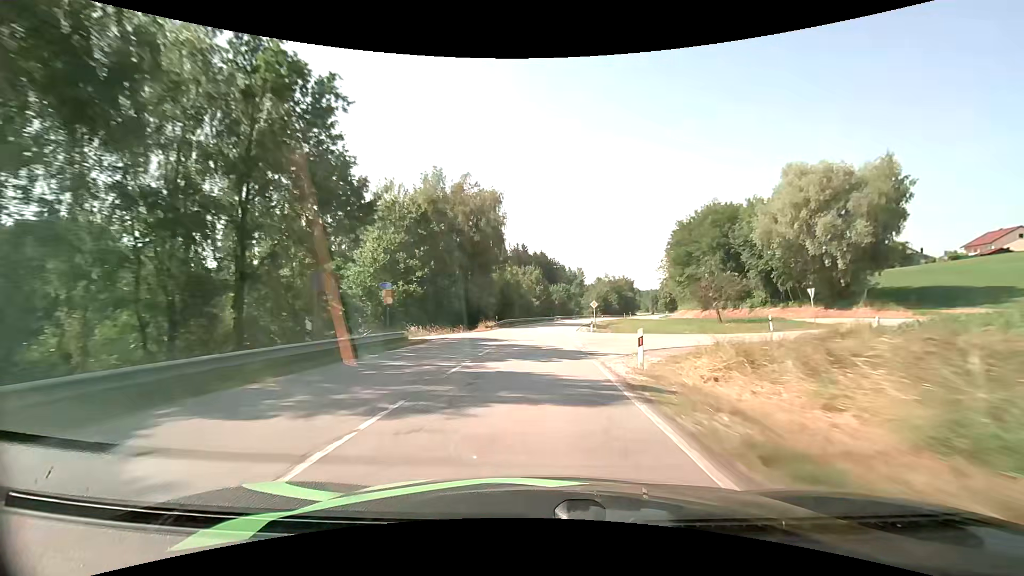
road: secondary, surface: asphalt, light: Day
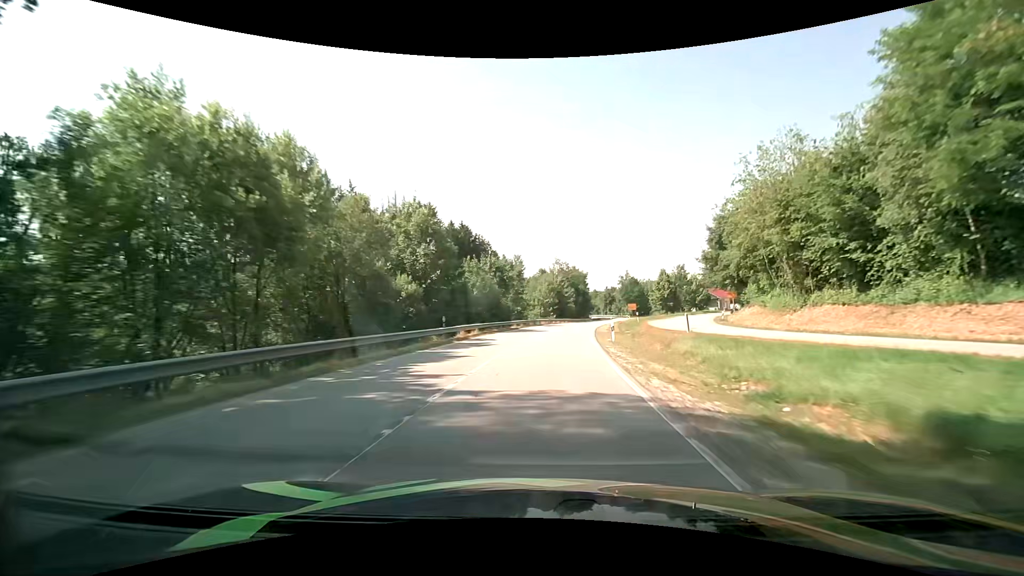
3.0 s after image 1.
(+3.4, +61.3) m; +7°
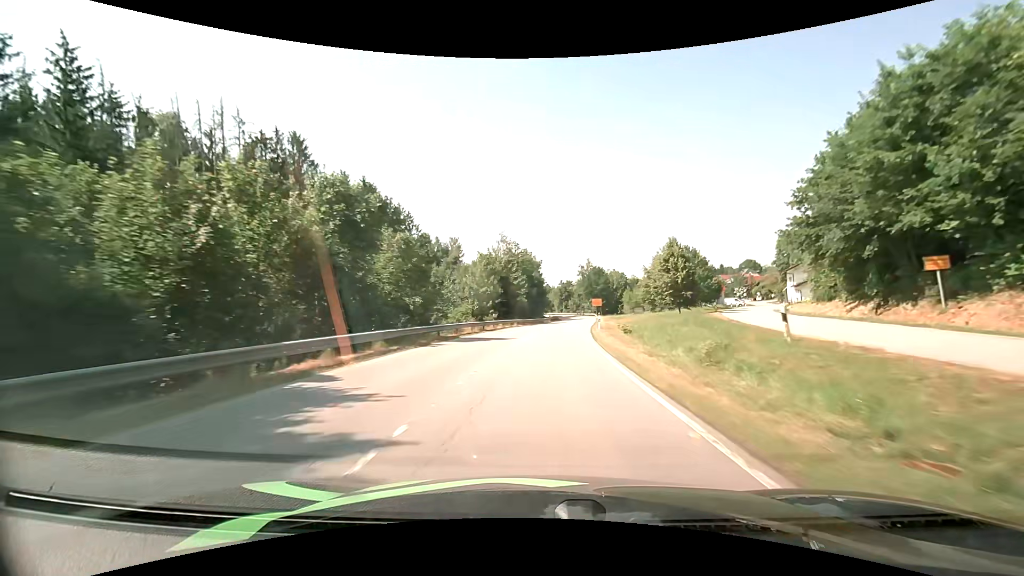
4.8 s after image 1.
(+2.0, +36.2) m; +6°
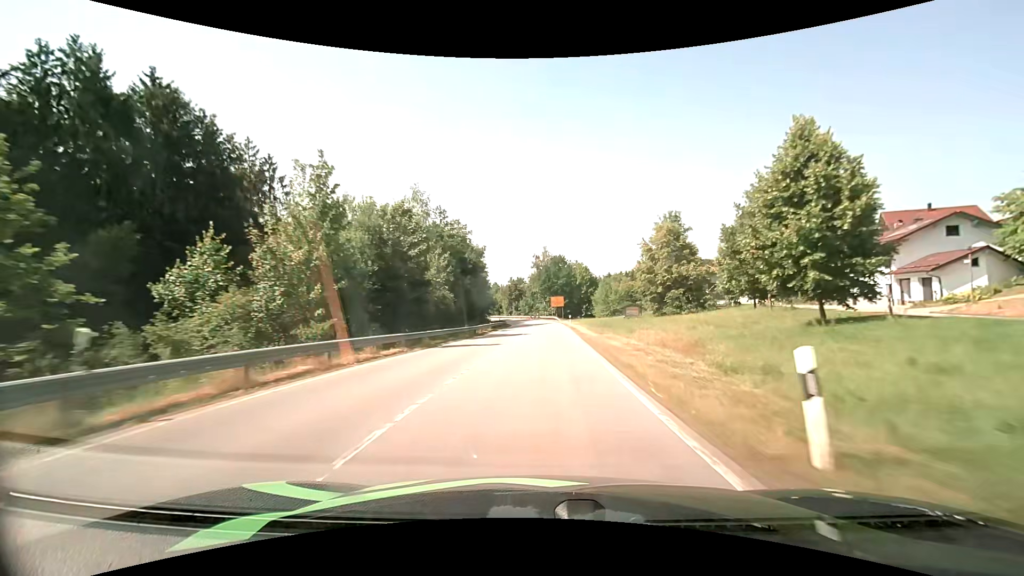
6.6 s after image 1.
(+1.7, +34.9) m; +6°
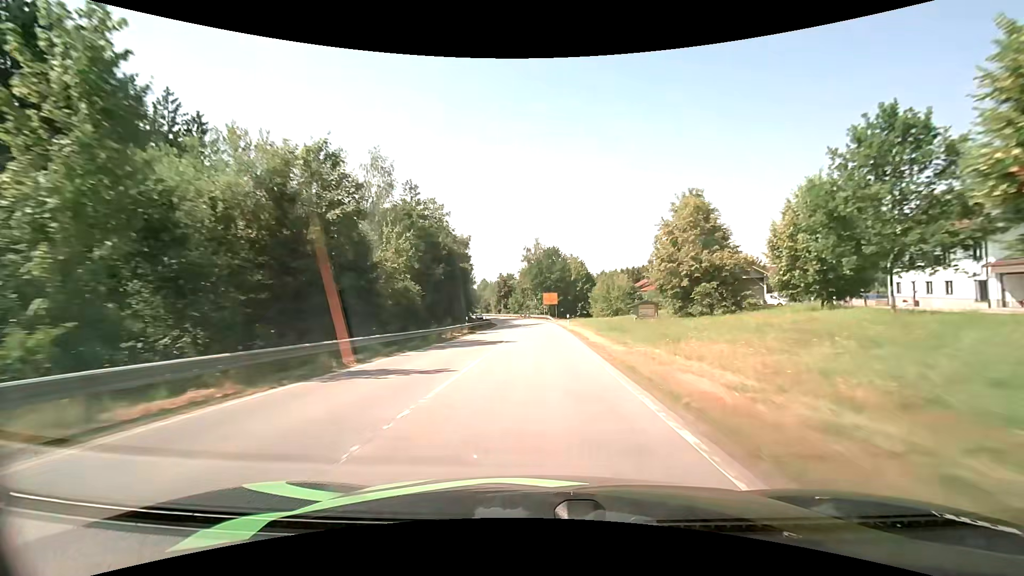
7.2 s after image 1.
(+0.1, +11.6) m; +1°
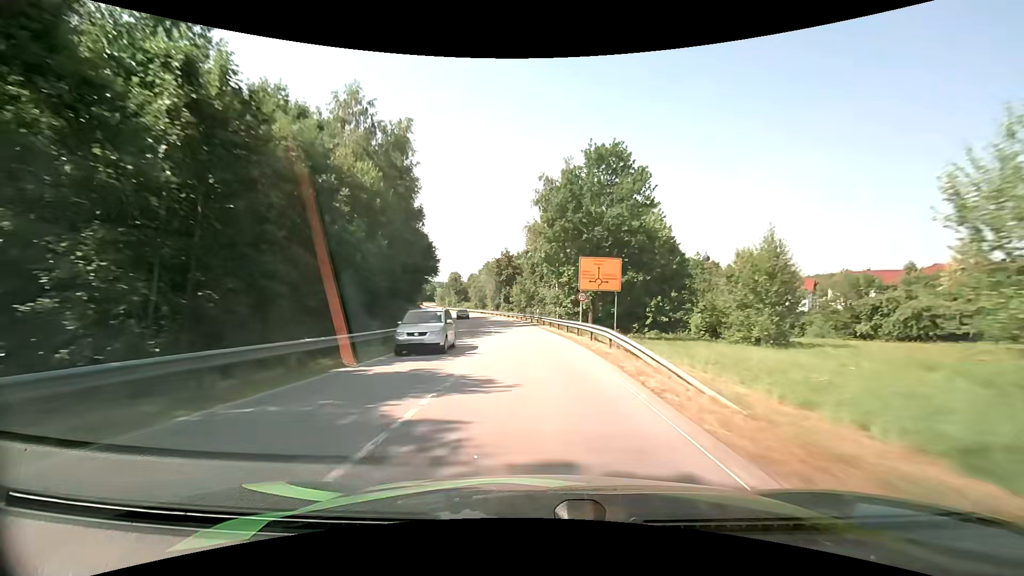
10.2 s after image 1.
(-0.1, +58.4) m; -2°
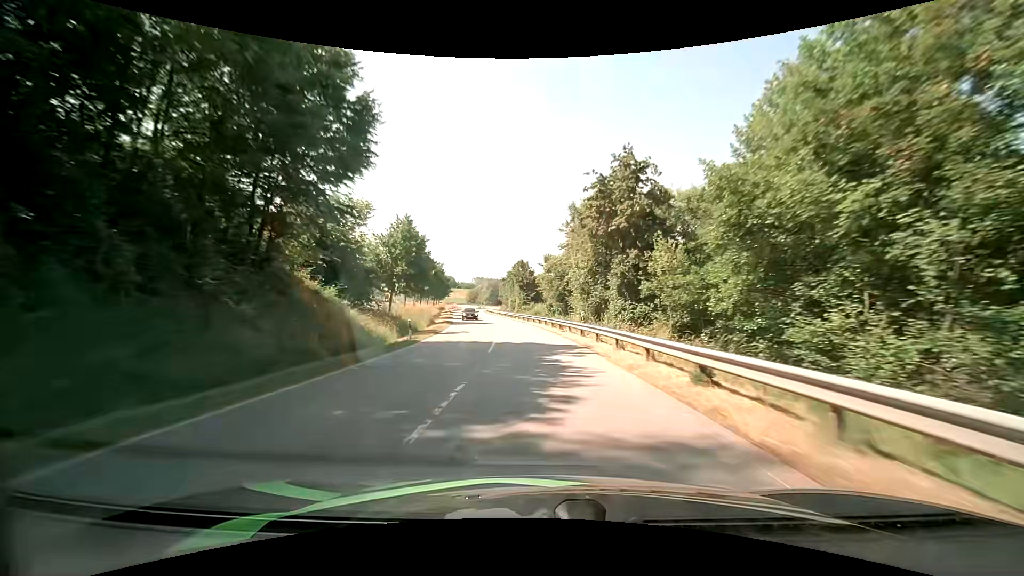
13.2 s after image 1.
(-5.2, +60.0) m; -11°
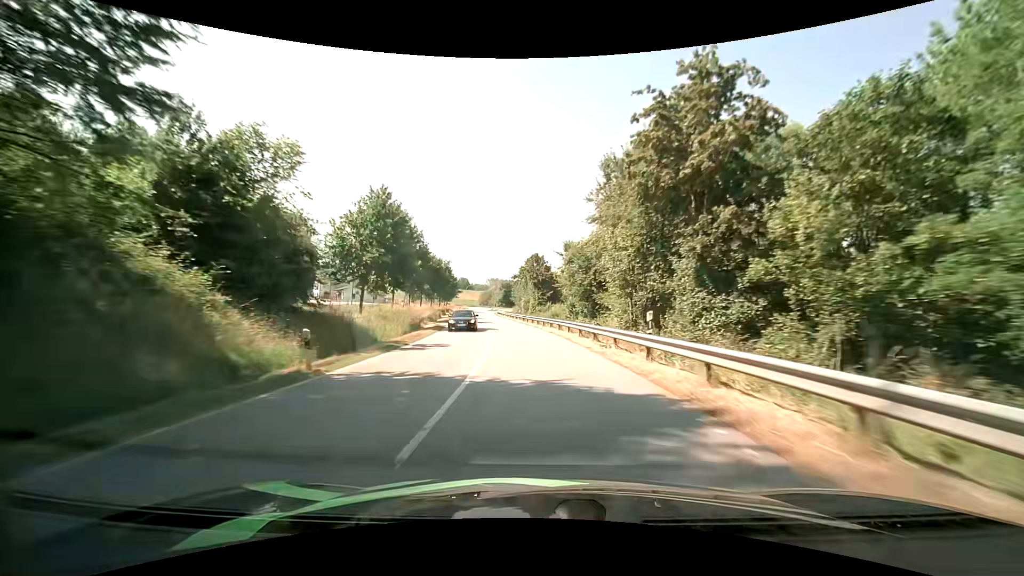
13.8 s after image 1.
(-0.1, +12.2) m; -1°
(0, +10) (-1, +20) (-1, +30) (-2, +40) (-3, +50) (-5, +60) (-6, +70) (-8, +80) (-9, +89) (-11, +99) m
